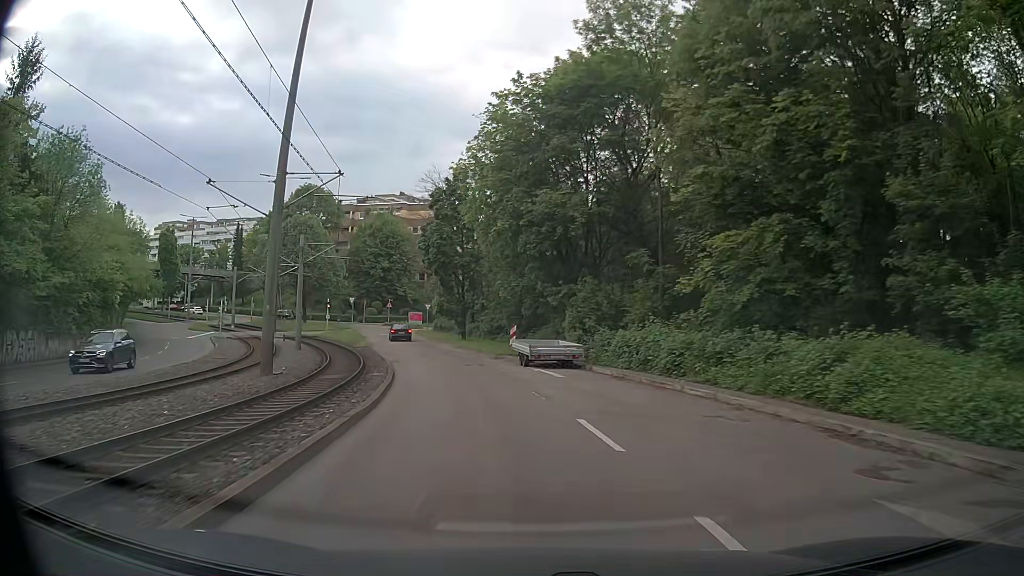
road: secondary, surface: asphalt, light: Day
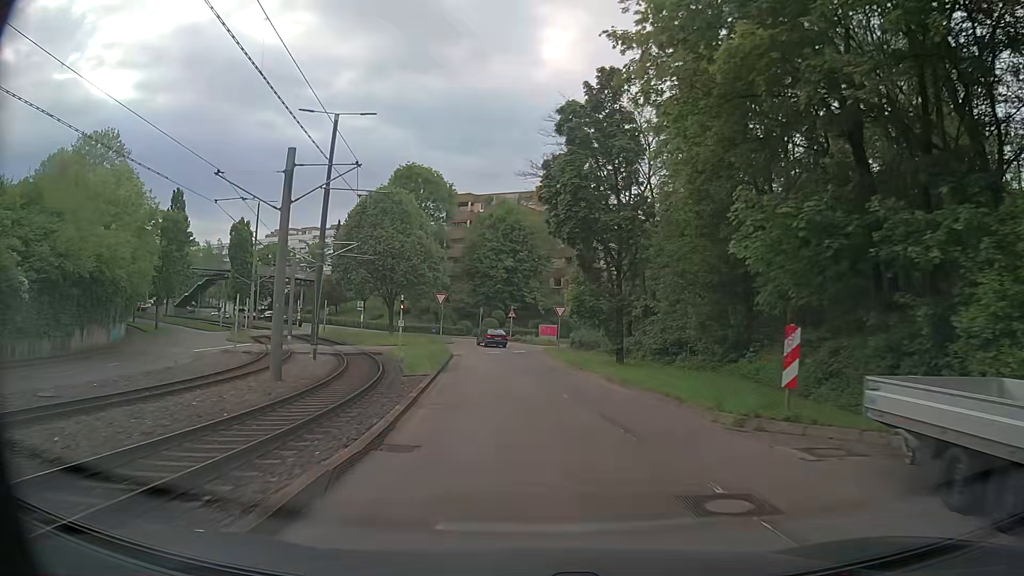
(-2.6, +22.1) m; -11°
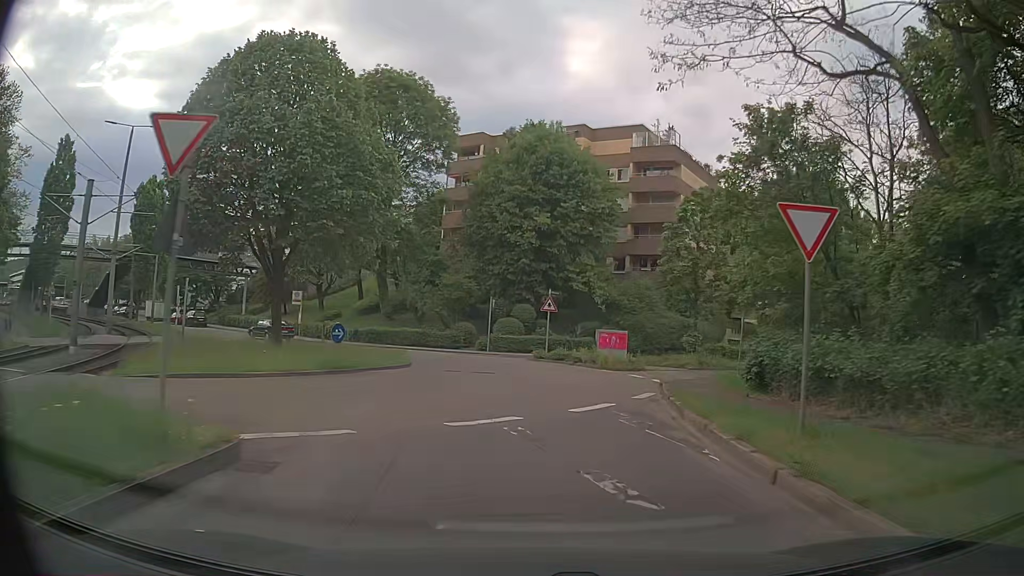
(-1.7, +33.8) m; -4°
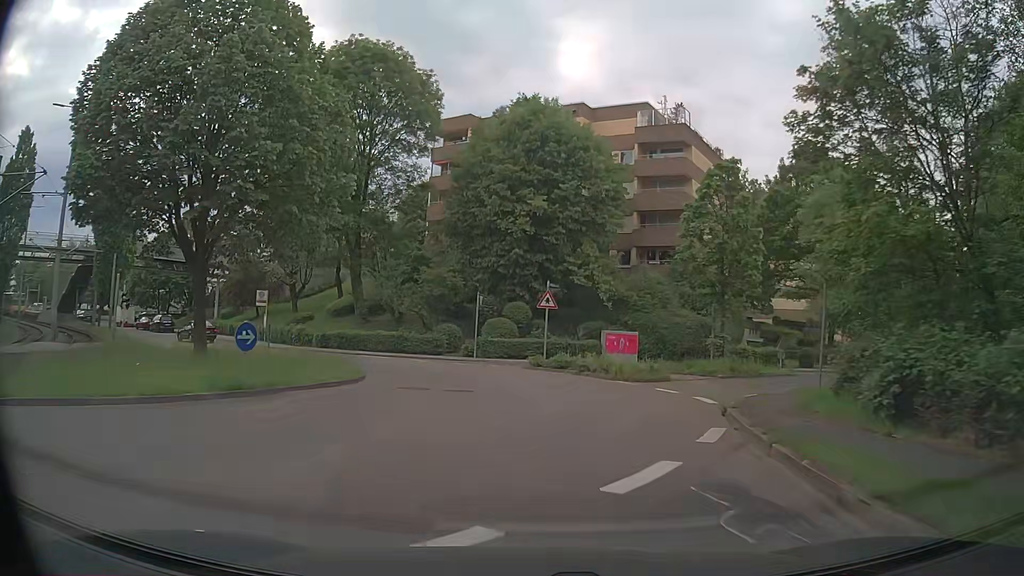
(+0.1, +6.2) m; +1°
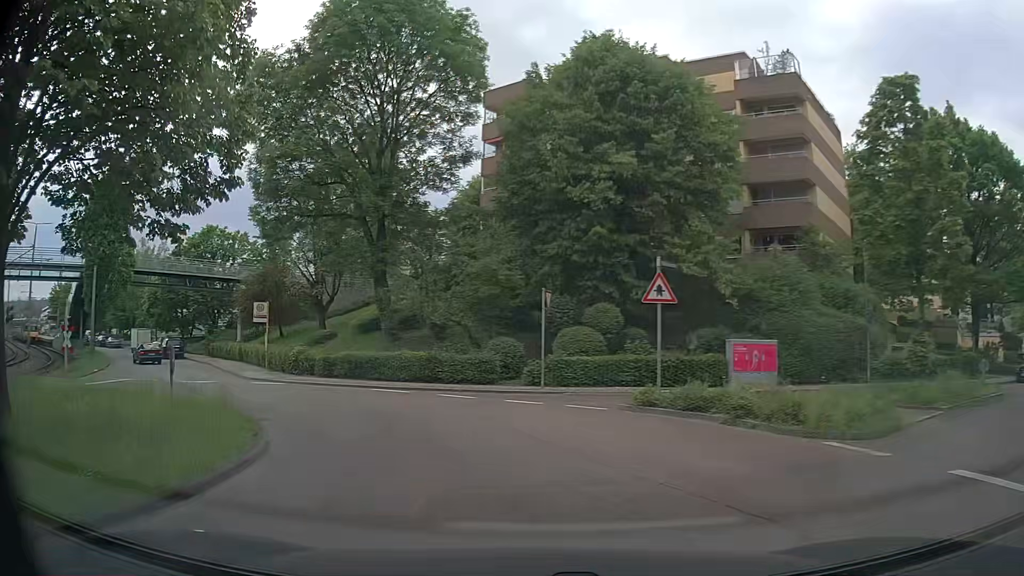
(-0.4, +11.7) m; -8°
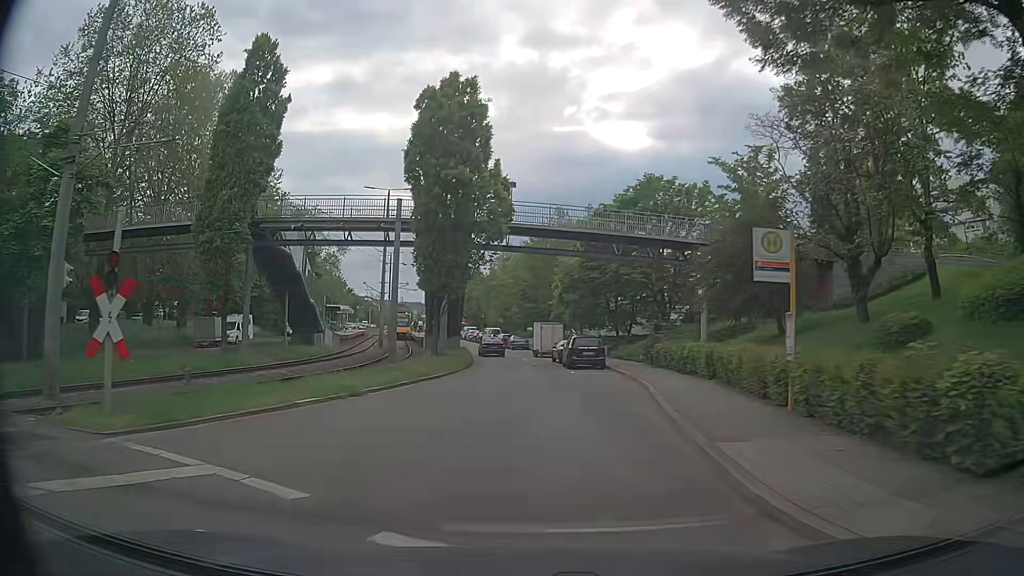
(-8.8, +20.9) m; -39°
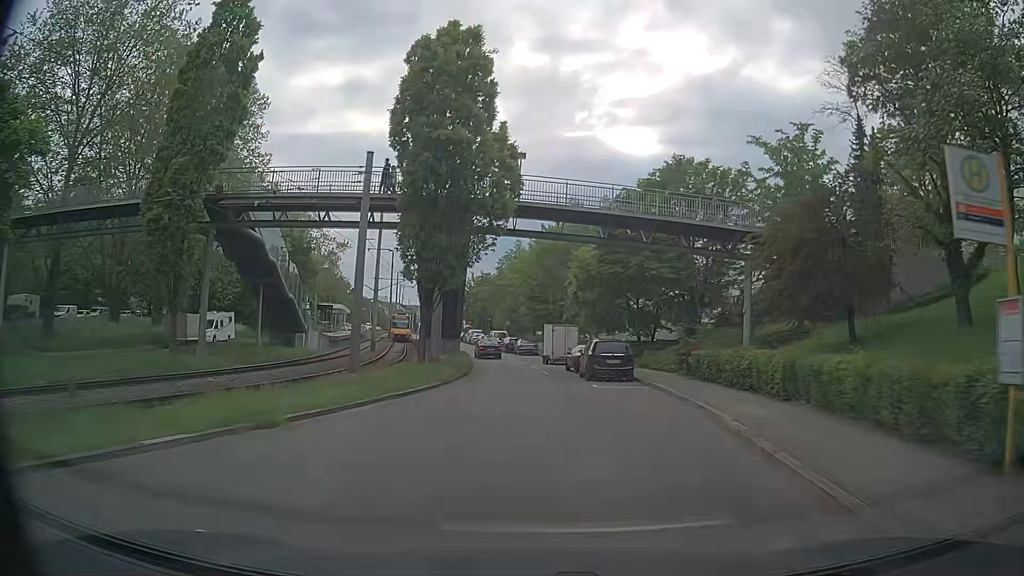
(0.0, +6.4) m; 0°
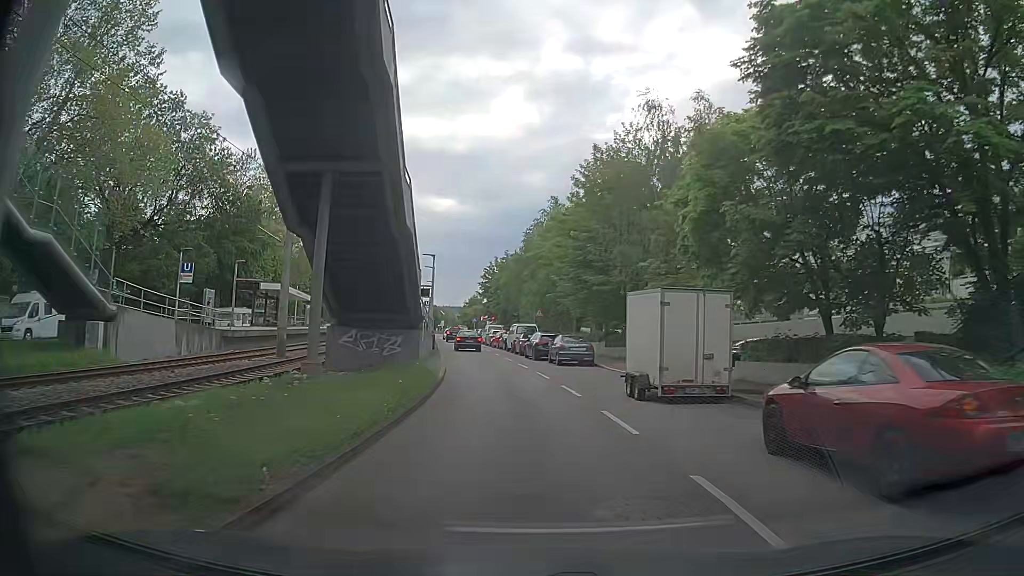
(-0.8, +26.9) m; -3°
